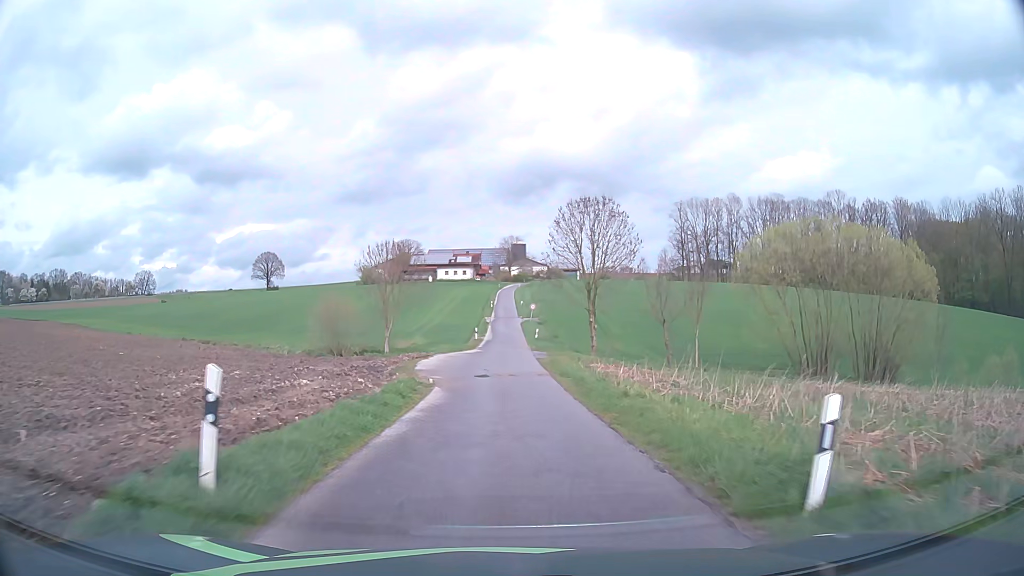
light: Day
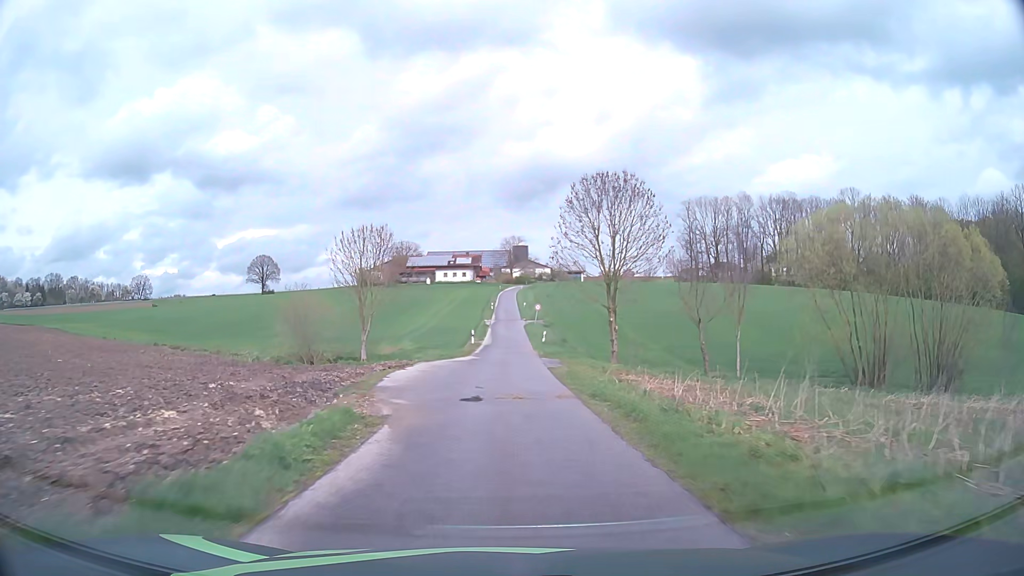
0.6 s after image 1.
(0.0, +8.3) m; 0°
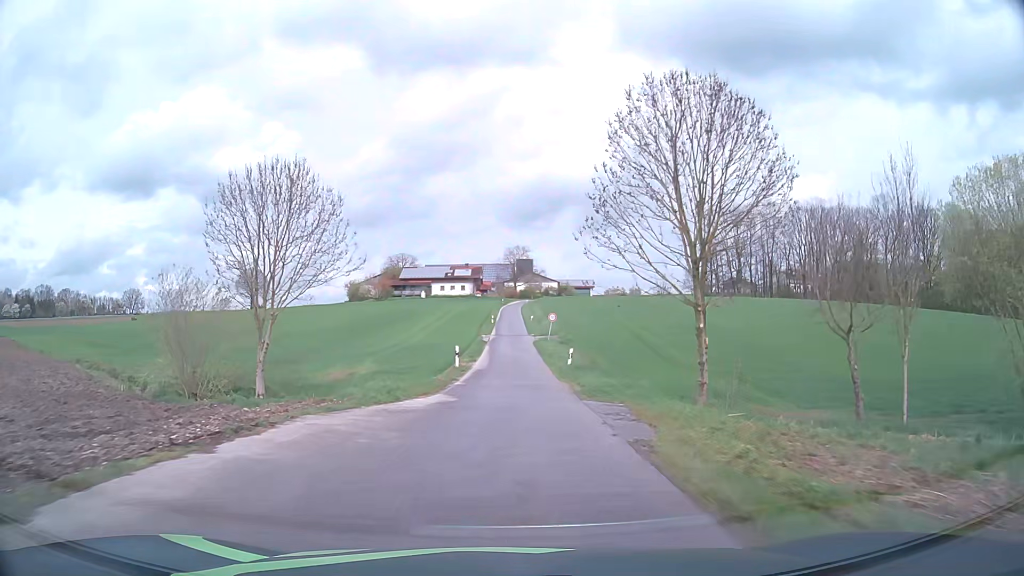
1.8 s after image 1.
(-0.1, +17.3) m; 0°
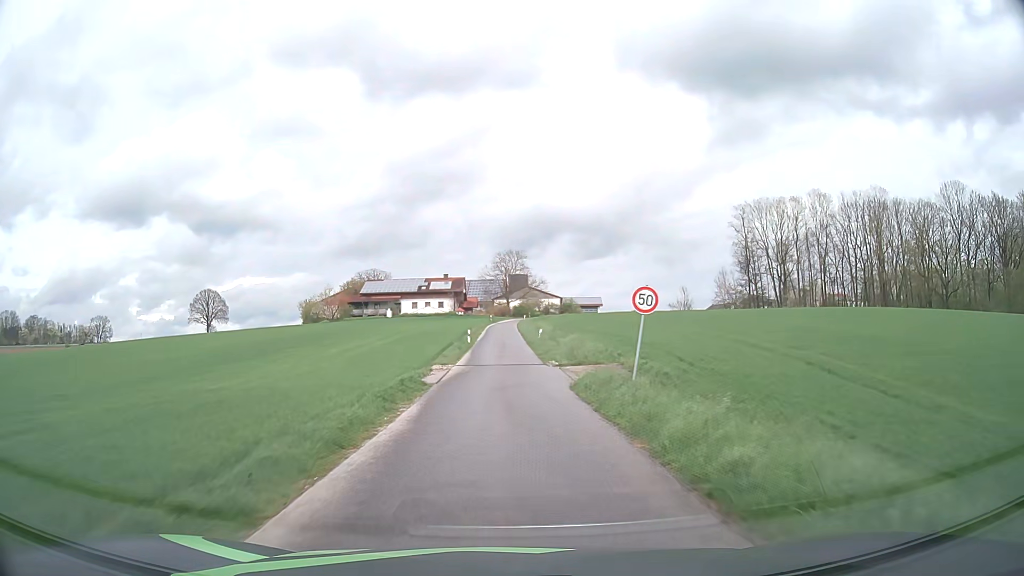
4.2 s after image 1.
(+0.2, +36.1) m; +1°
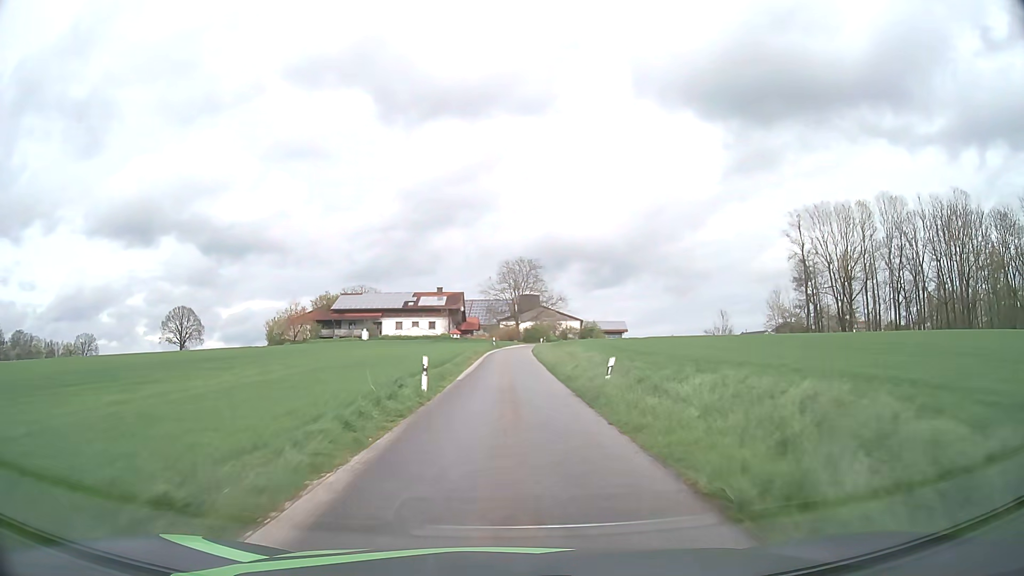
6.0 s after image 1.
(-0.2, +27.1) m; -1°
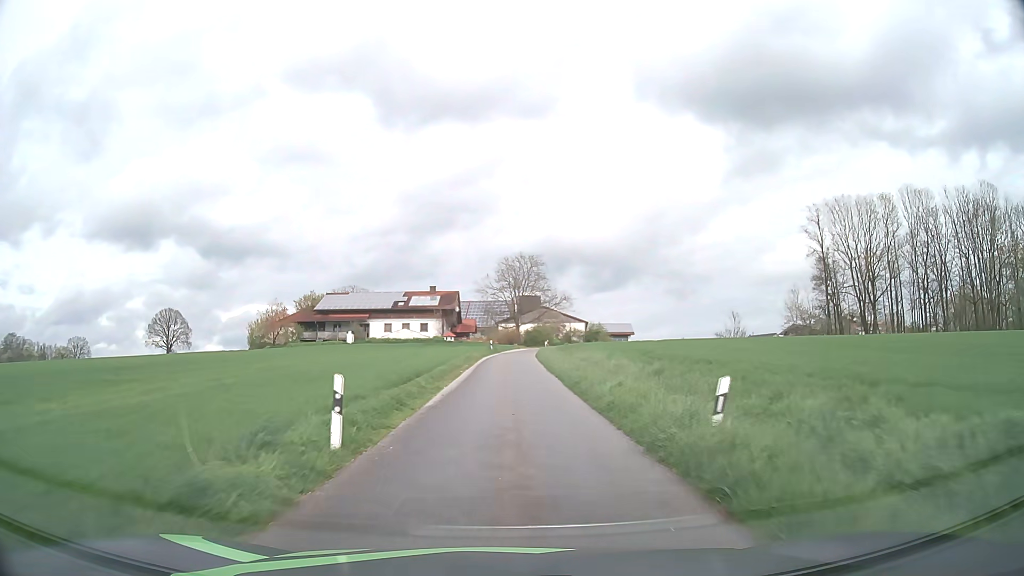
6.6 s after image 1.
(0.0, +8.8) m; 0°
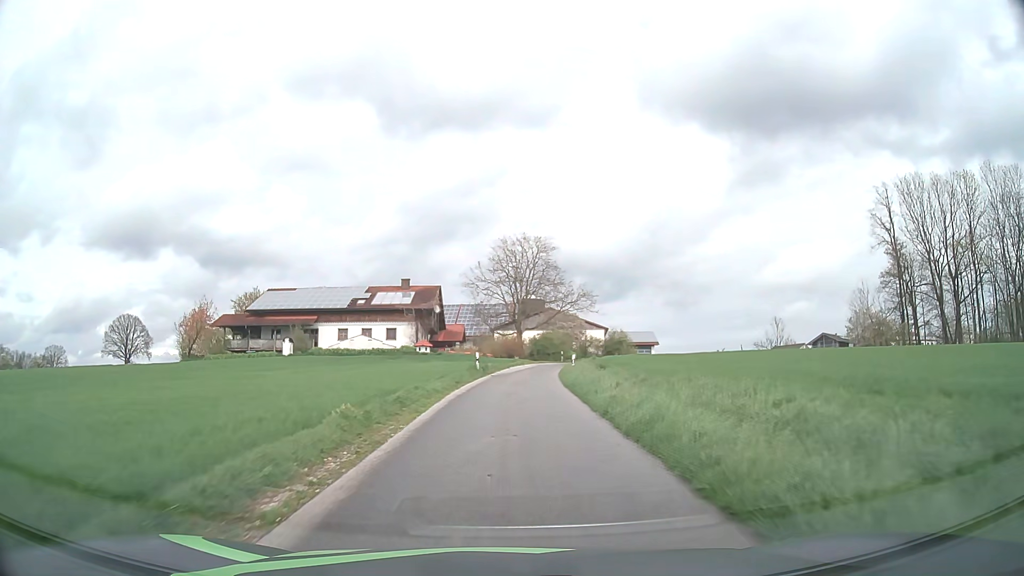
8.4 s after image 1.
(0.0, +24.8) m; 0°
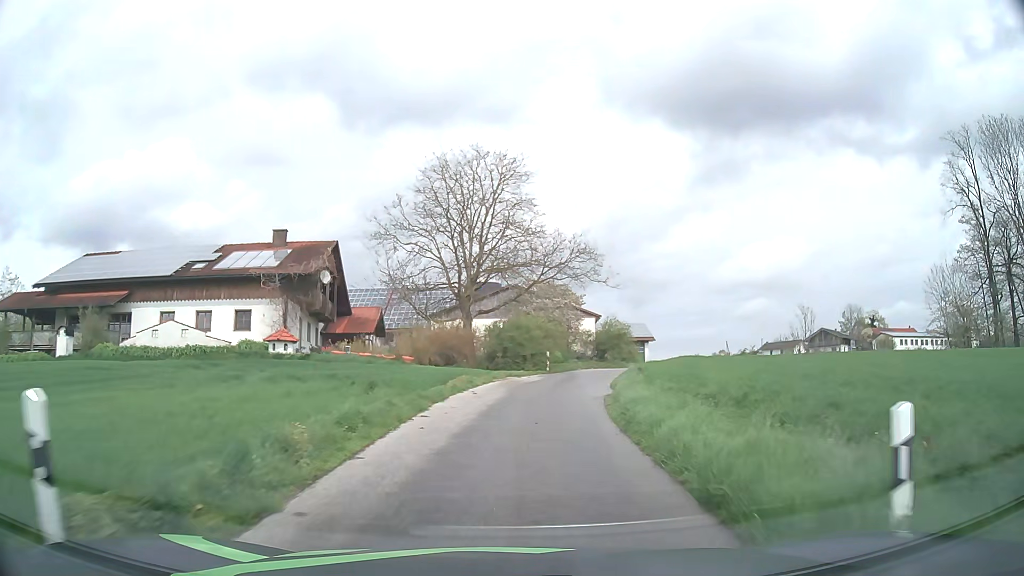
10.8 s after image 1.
(+0.7, +29.6) m; +4°
(0, +10) (+1, +20) (+3, +30) (+6, +39) (+9, +49) (+12, +58) (+16, +68) (+19, +77) (+22, +87) (+25, +96) m
